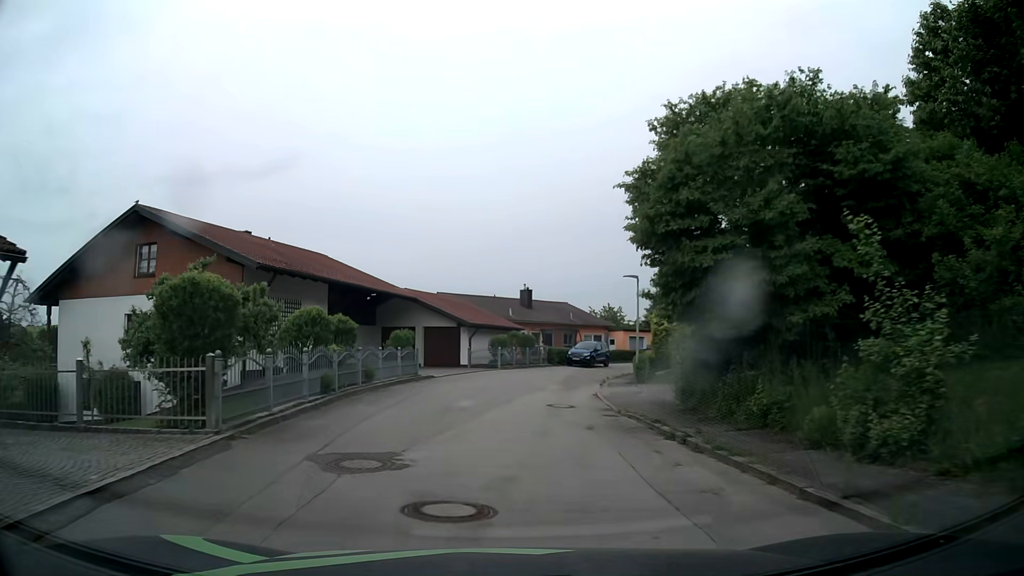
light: Day
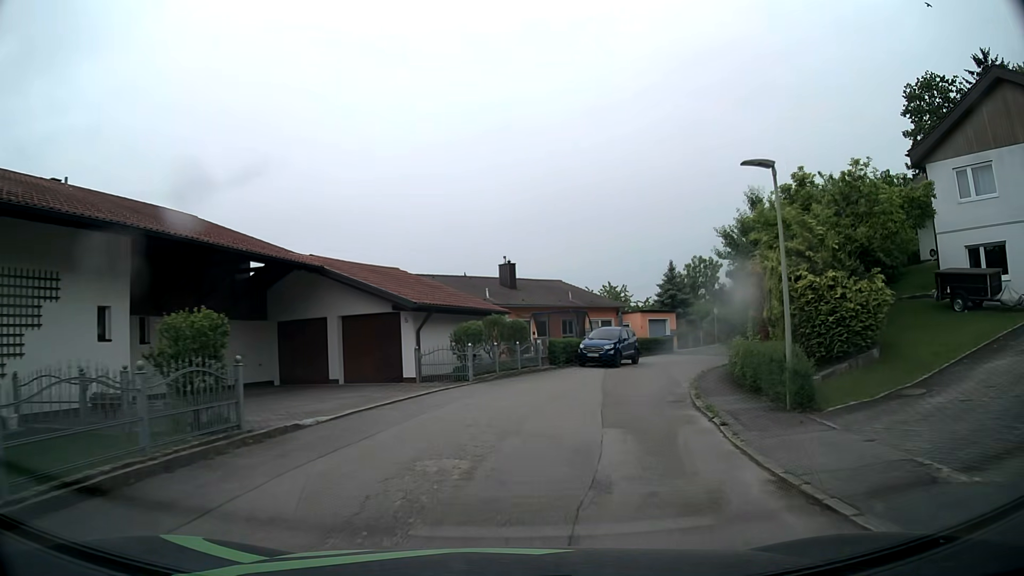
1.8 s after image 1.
(0.0, +15.4) m; +2°
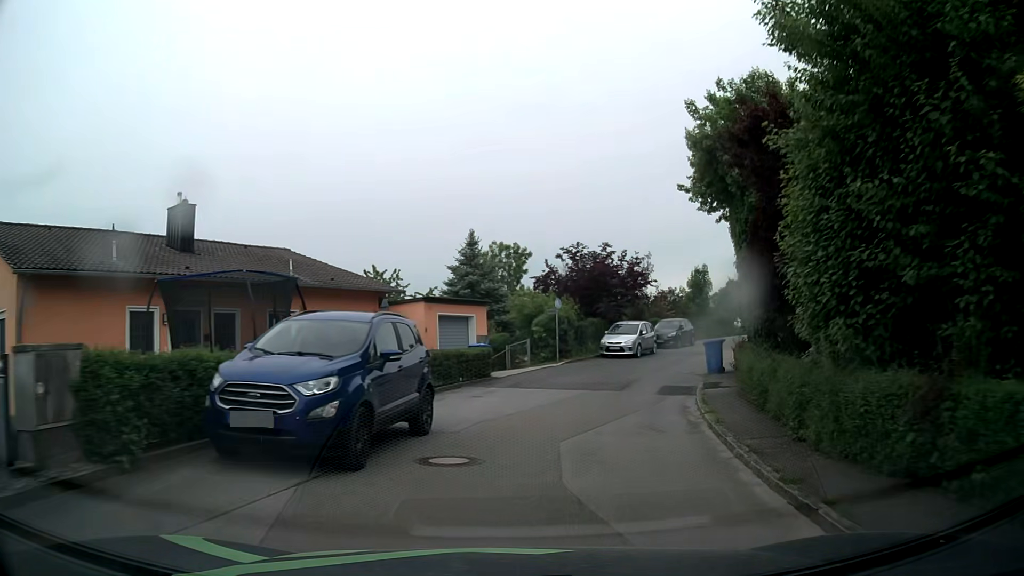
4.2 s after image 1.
(+3.2, +20.7) m; +19°
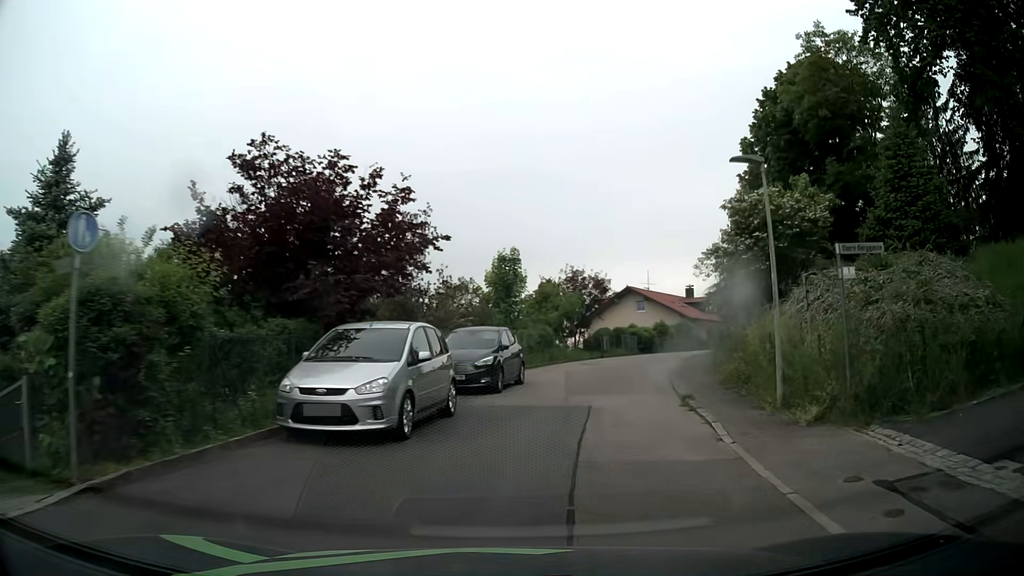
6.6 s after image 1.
(+3.5, +21.1) m; +19°
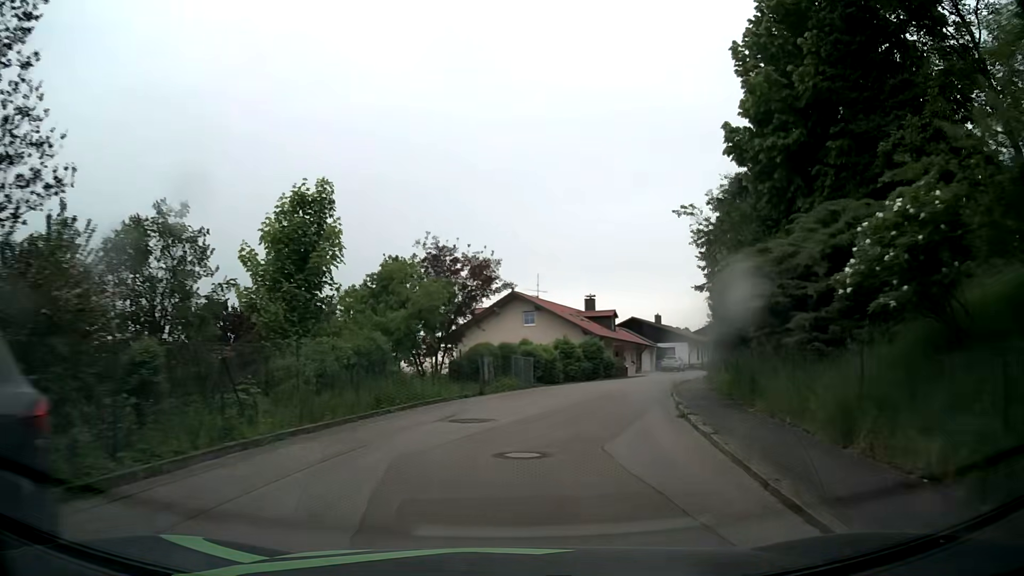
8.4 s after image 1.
(+1.8, +16.6) m; +11°
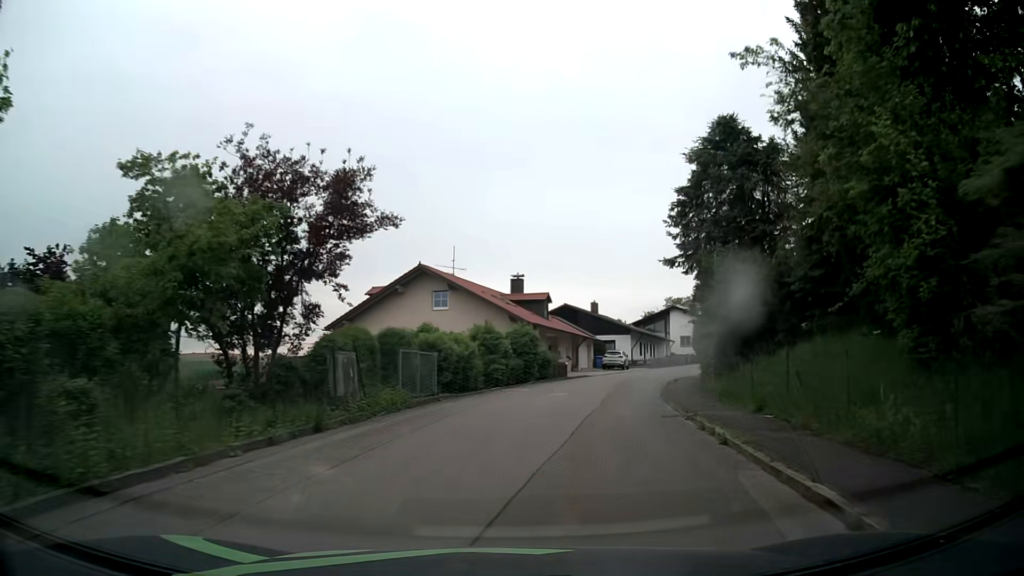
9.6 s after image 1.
(+0.7, +11.2) m; +7°
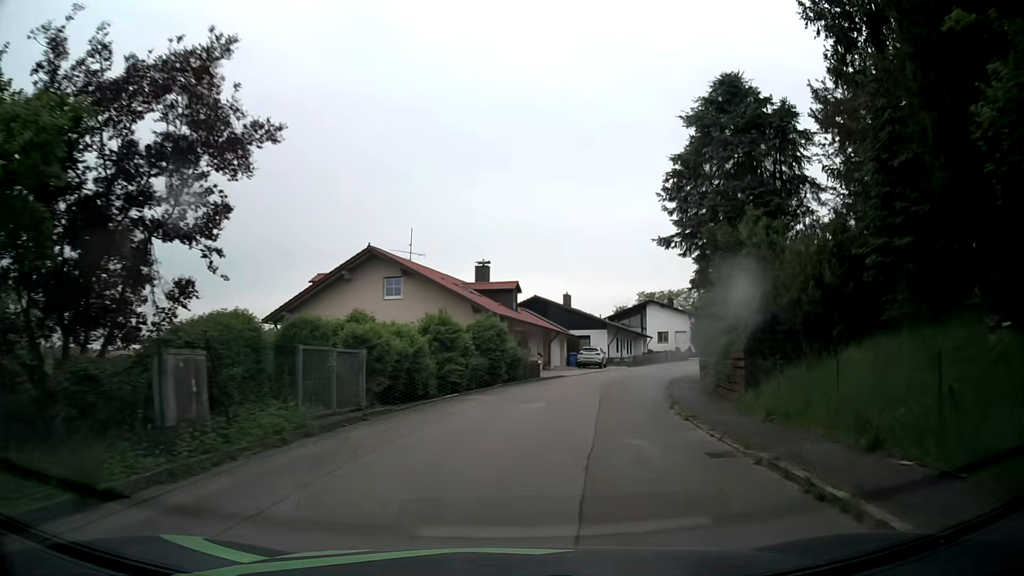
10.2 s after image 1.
(+0.1, +5.5) m; +3°
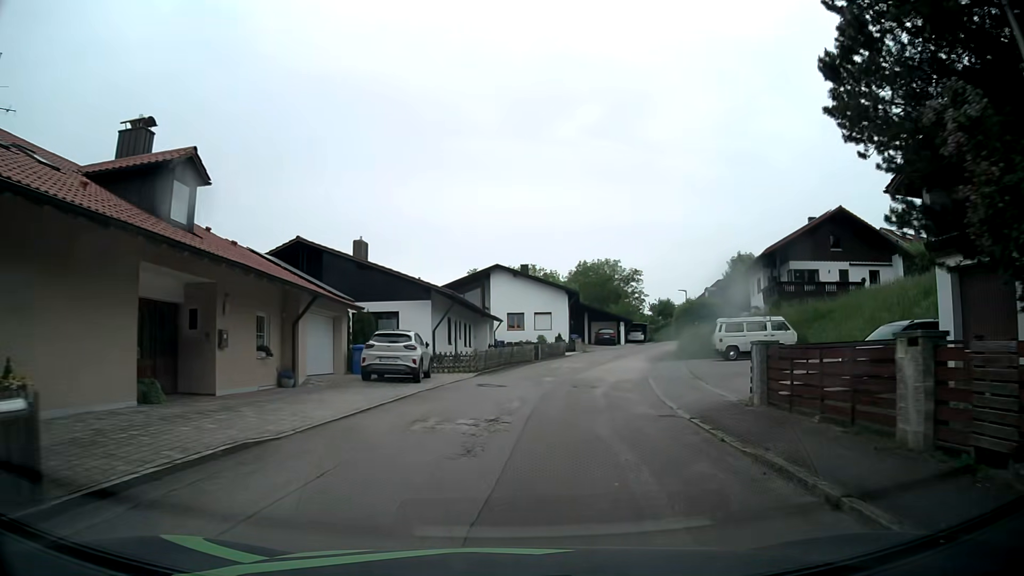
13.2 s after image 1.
(+3.5, +27.3) m; +14°
(+1, +10) (+2, +20) (+4, +30) (+6, +39) (+9, +49) (+13, +58) (+18, +67) (+24, +75) (+31, +82) (+40, +87) m
